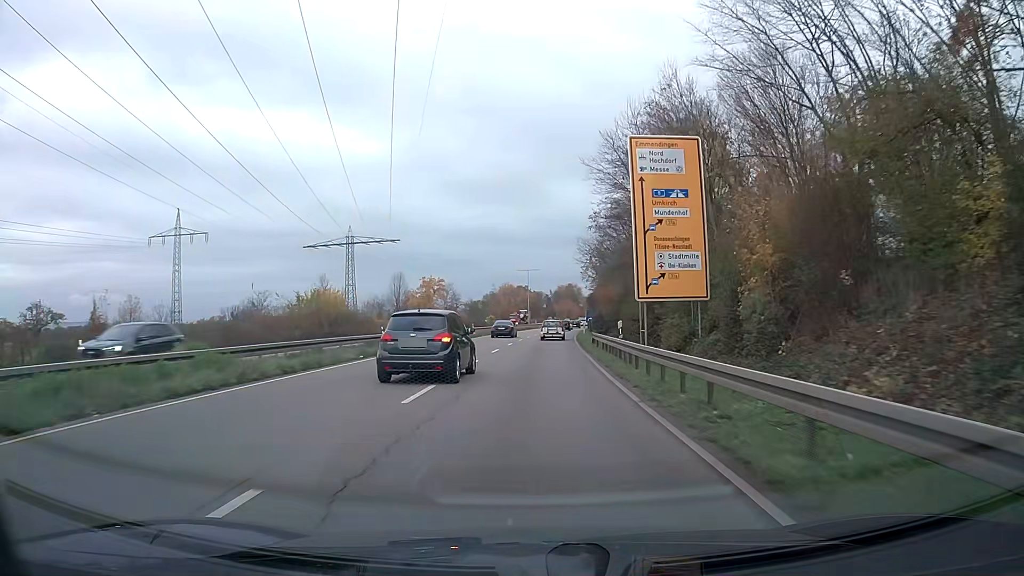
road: trunk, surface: asphalt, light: Day
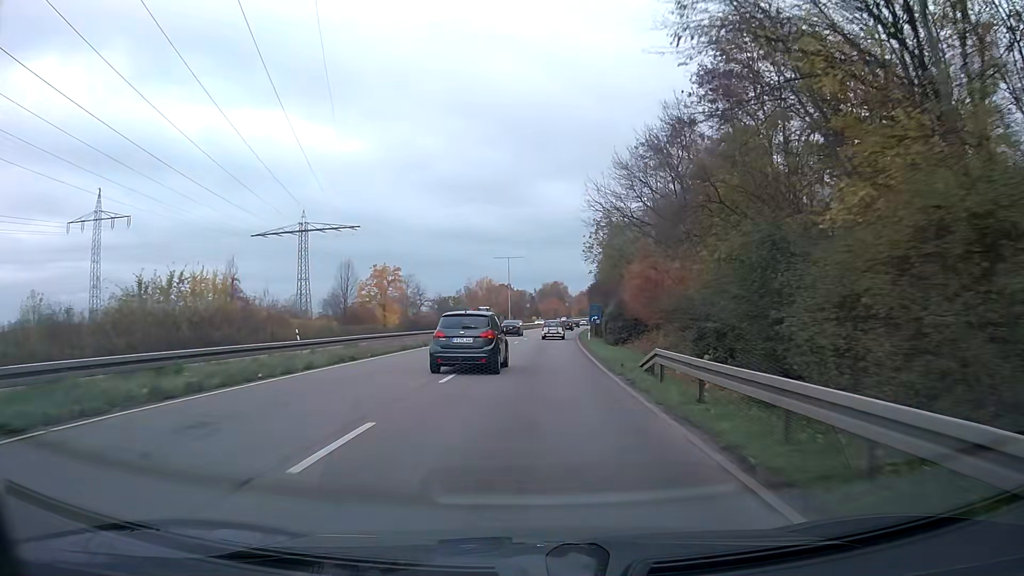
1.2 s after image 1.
(+0.3, +23.5) m; +1°
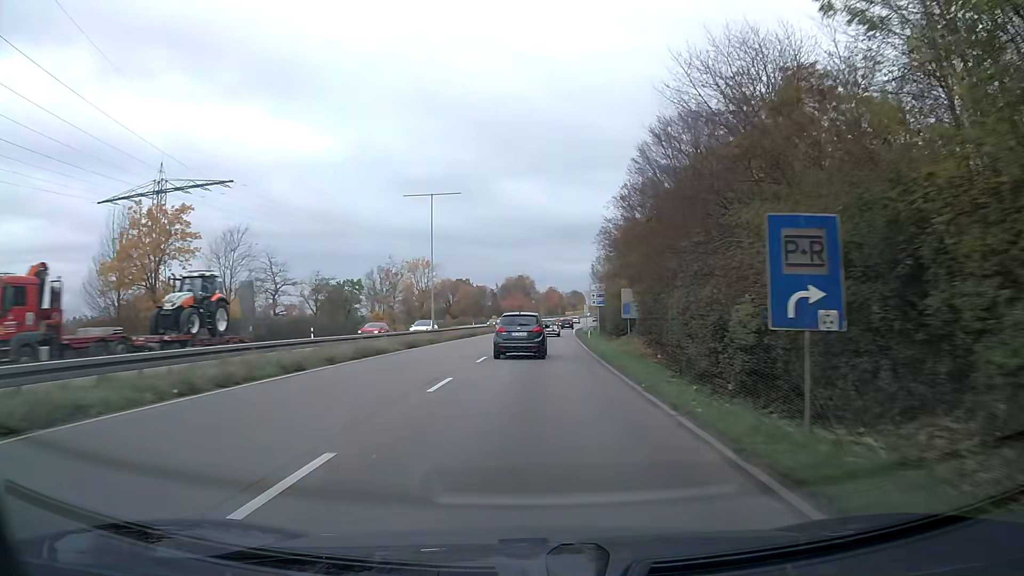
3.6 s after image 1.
(+1.4, +47.2) m; +3°
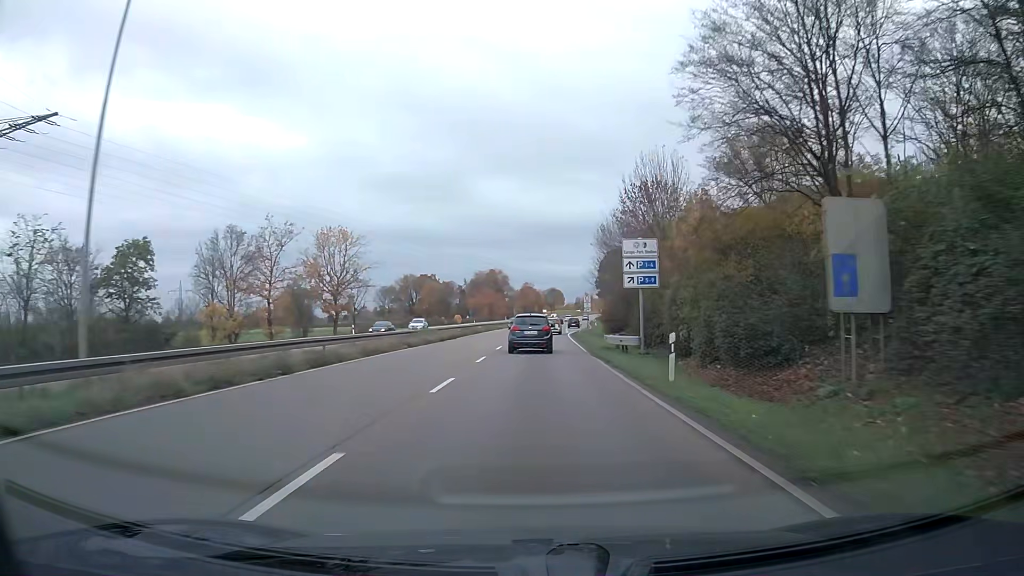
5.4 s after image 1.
(+0.6, +36.2) m; +2°
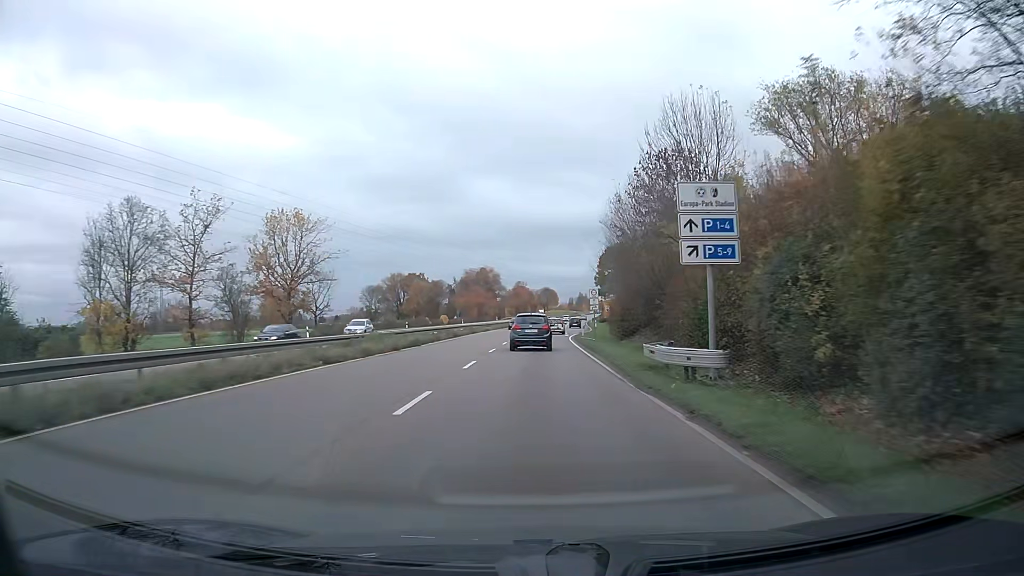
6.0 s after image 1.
(+0.1, +12.2) m; +1°
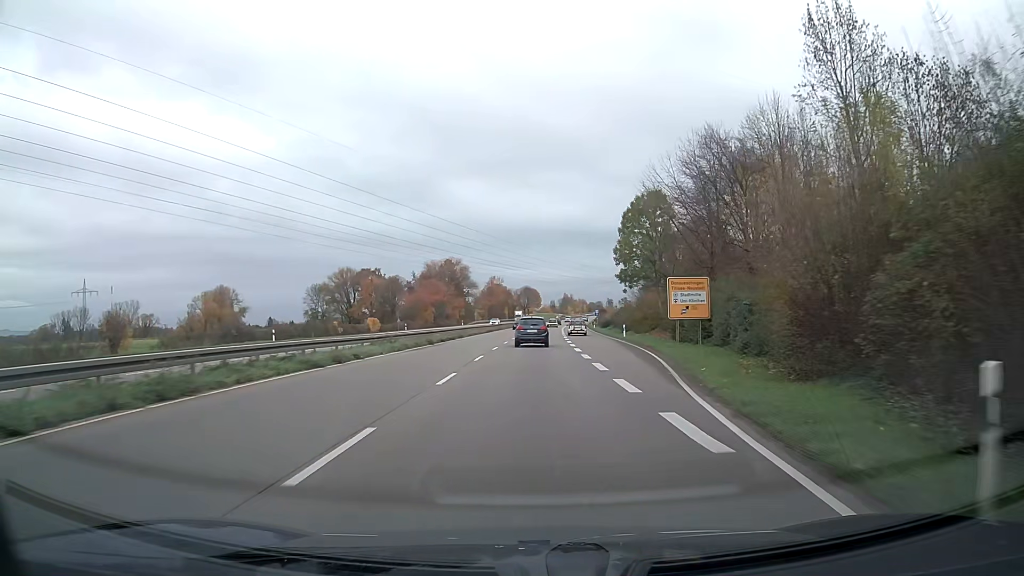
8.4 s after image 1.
(+0.8, +49.4) m; +2°
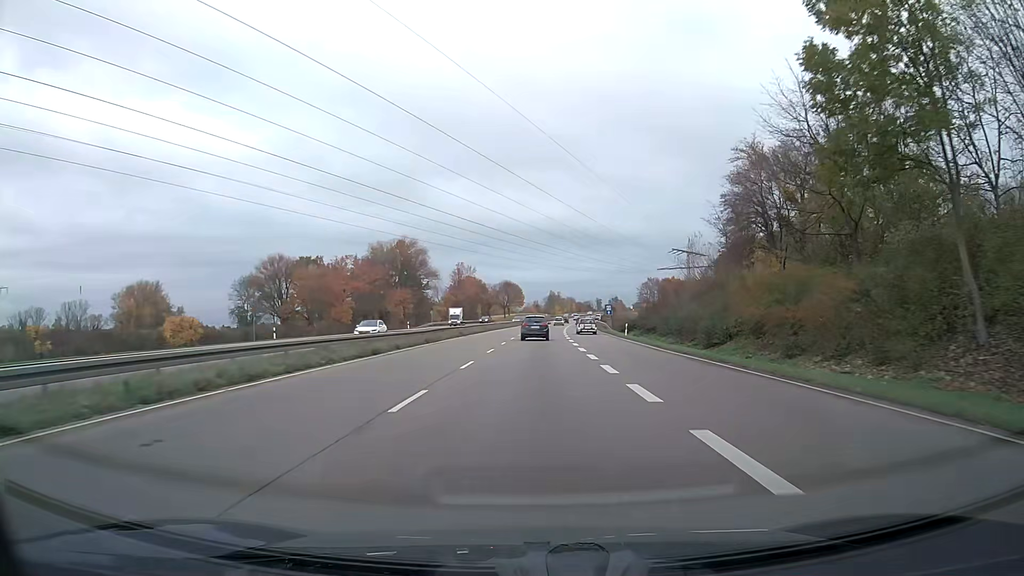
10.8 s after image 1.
(+0.6, +49.9) m; +1°
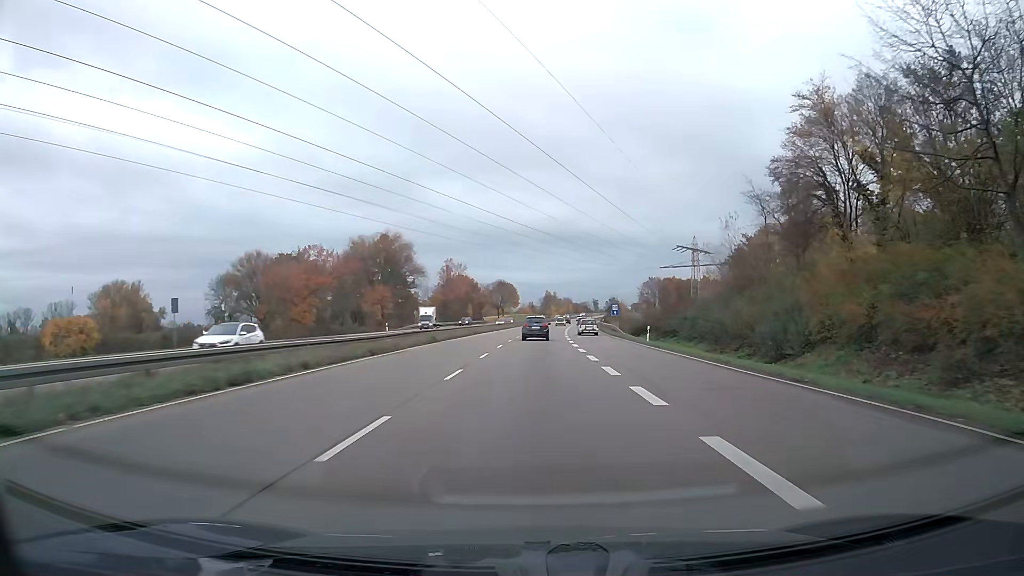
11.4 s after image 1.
(0.0, +12.5) m; 0°
